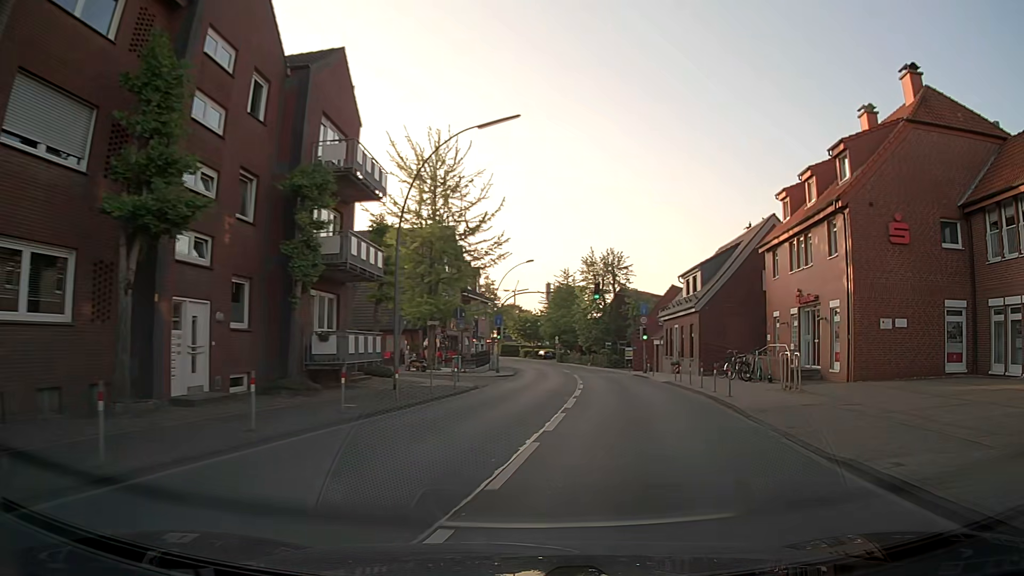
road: secondary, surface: asphalt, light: Day
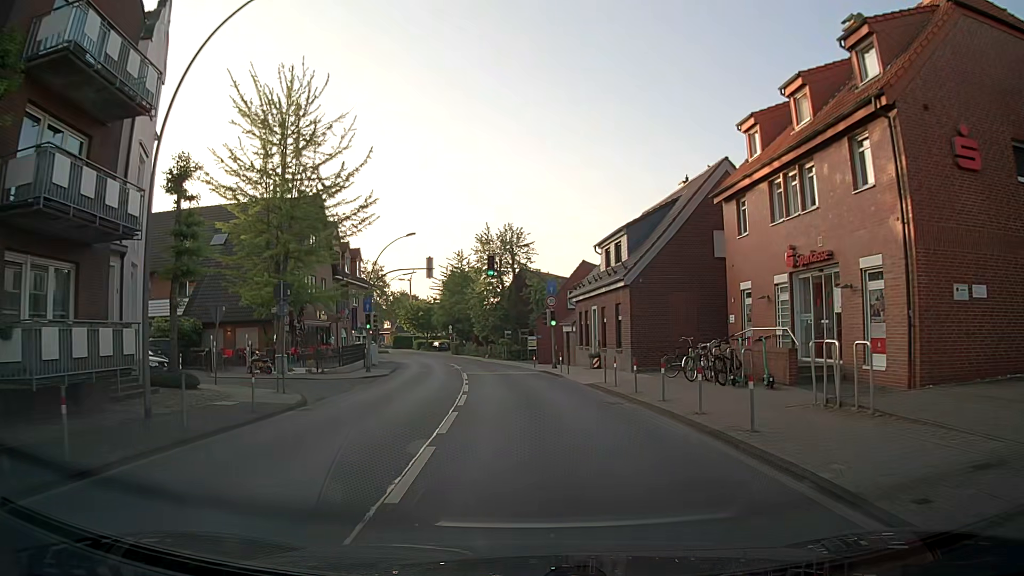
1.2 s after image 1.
(+1.0, +9.6) m; +8°
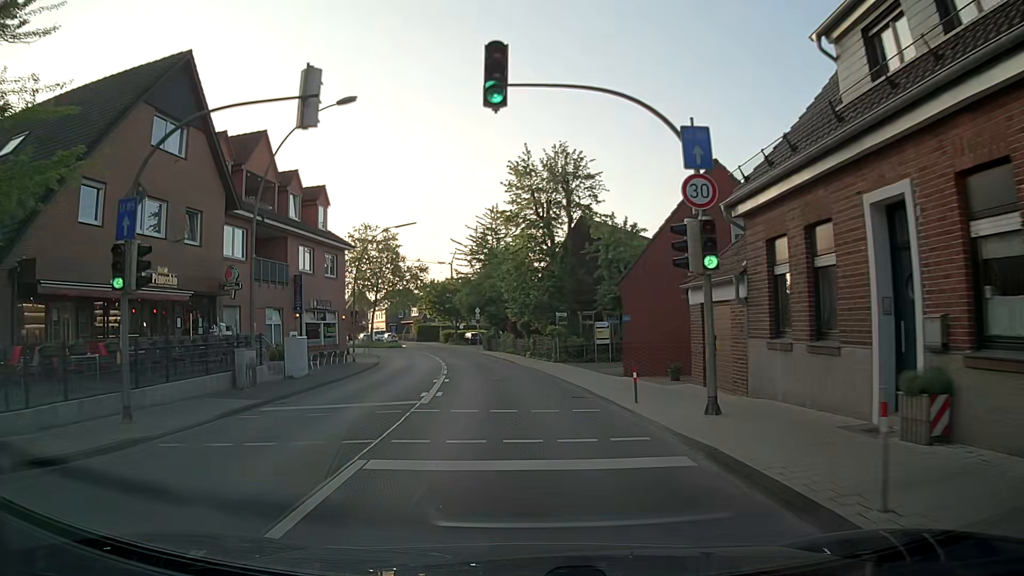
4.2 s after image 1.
(-0.6, +25.7) m; -5°
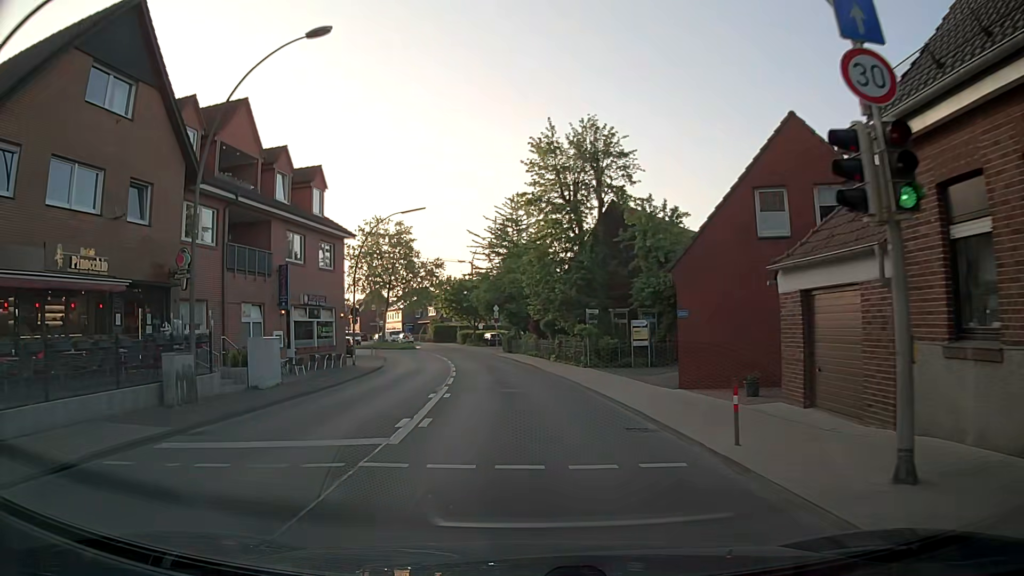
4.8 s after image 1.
(-0.1, +5.4) m; -2°
